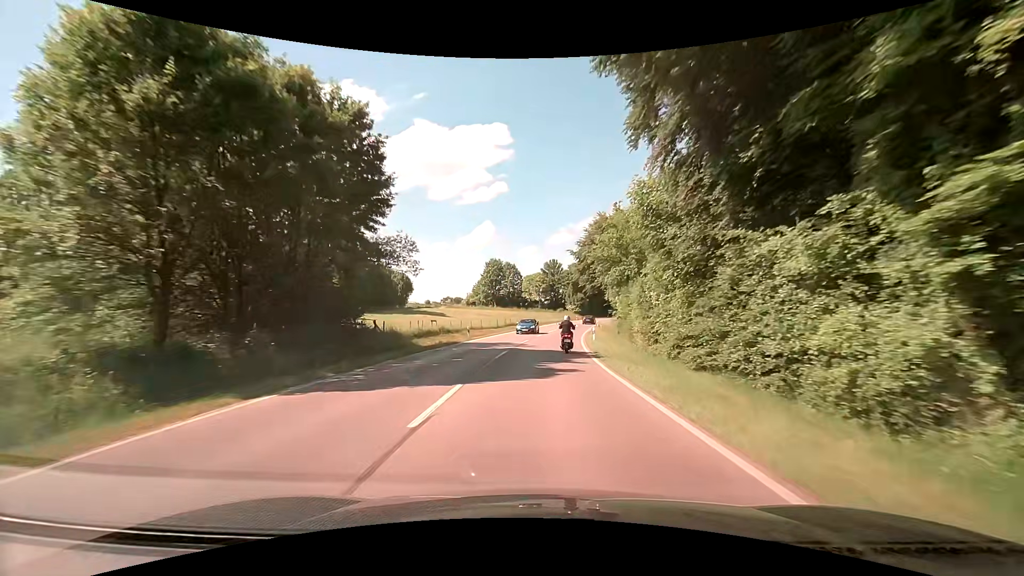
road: secondary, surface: asphalt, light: Day
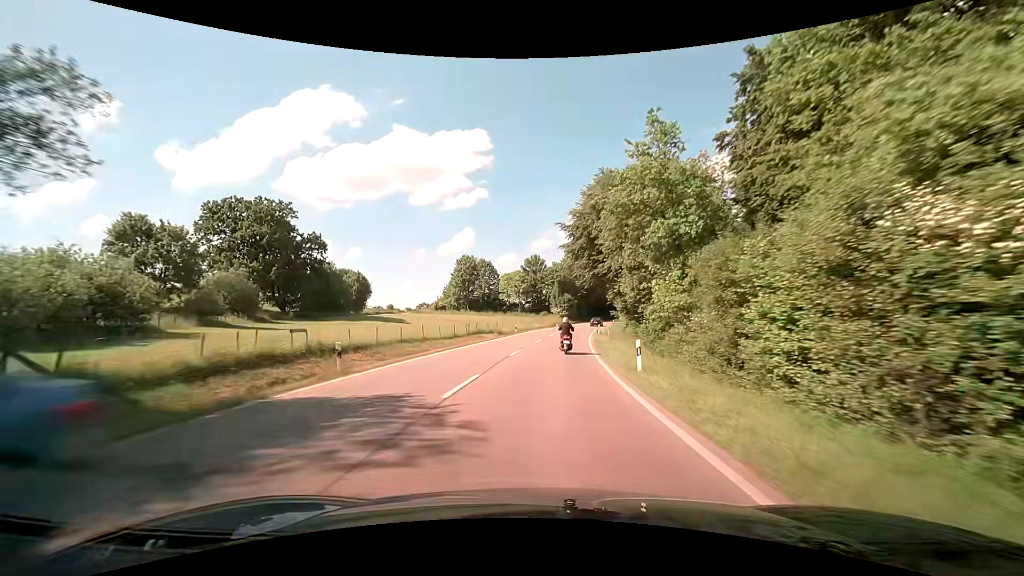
(+0.4, +21.1) m; +1°
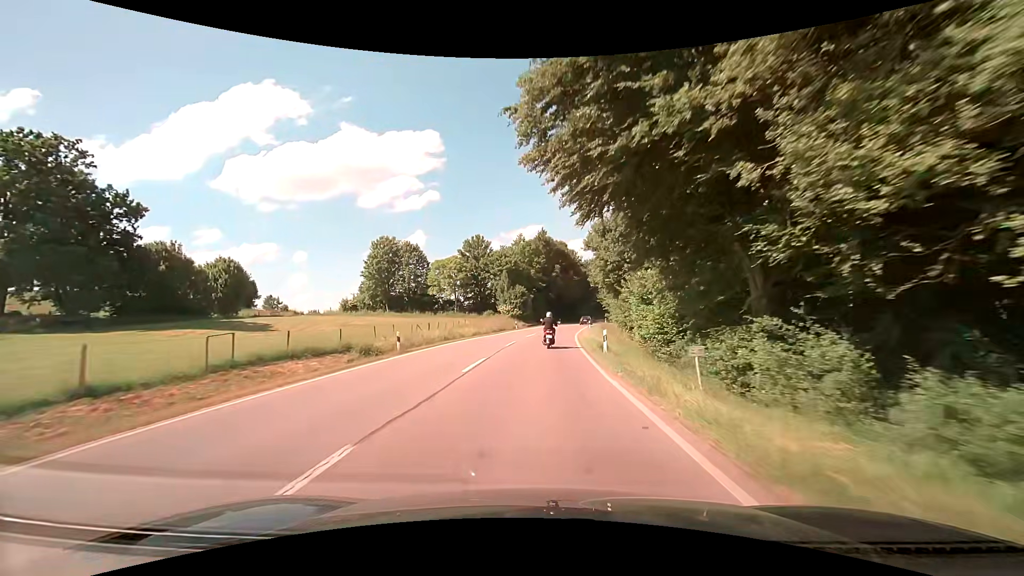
(+2.0, +31.8) m; +6°
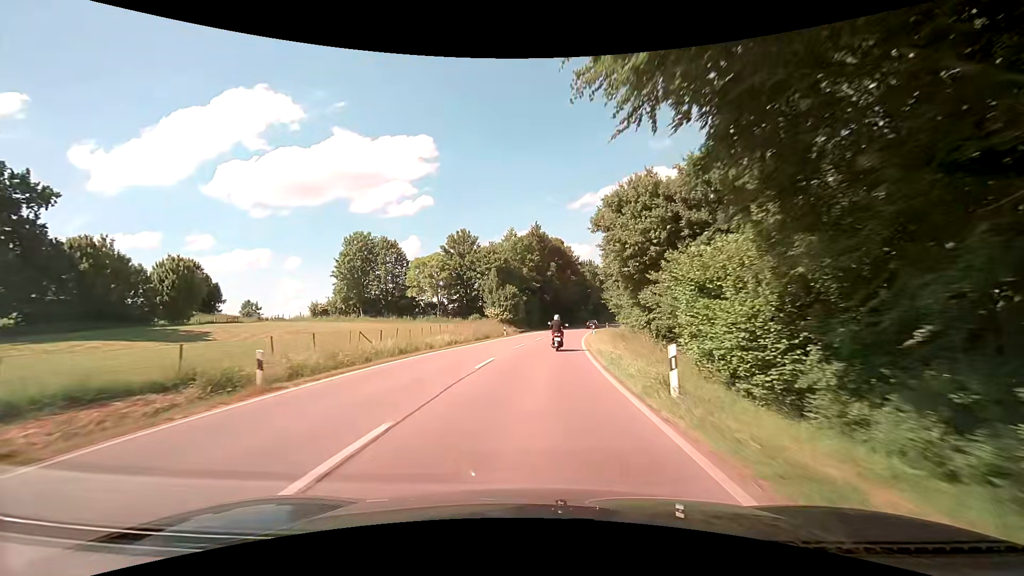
(+0.1, +10.6) m; +1°
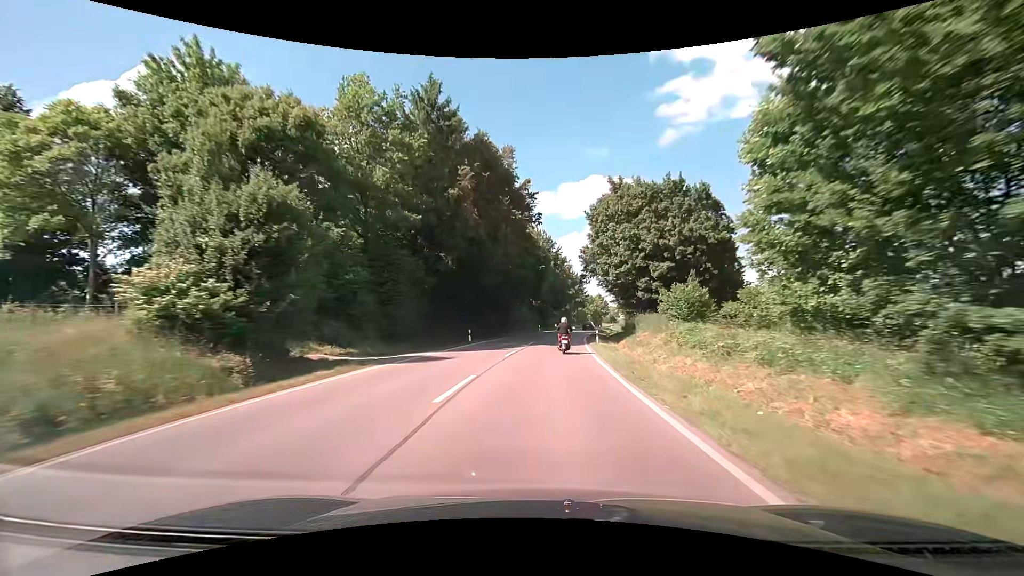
(+2.6, +54.2) m; +6°
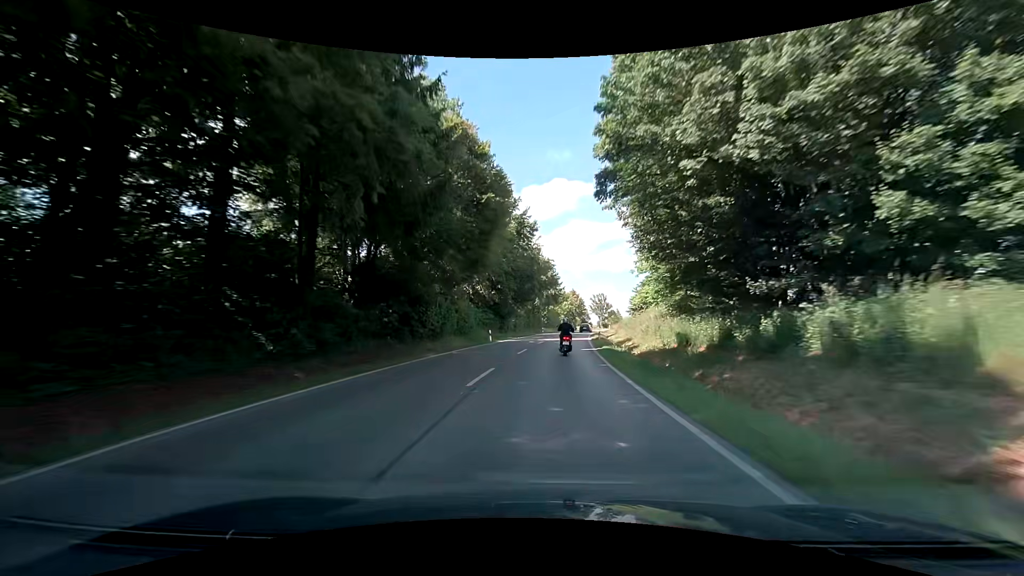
(+1.5, +33.5) m; +5°
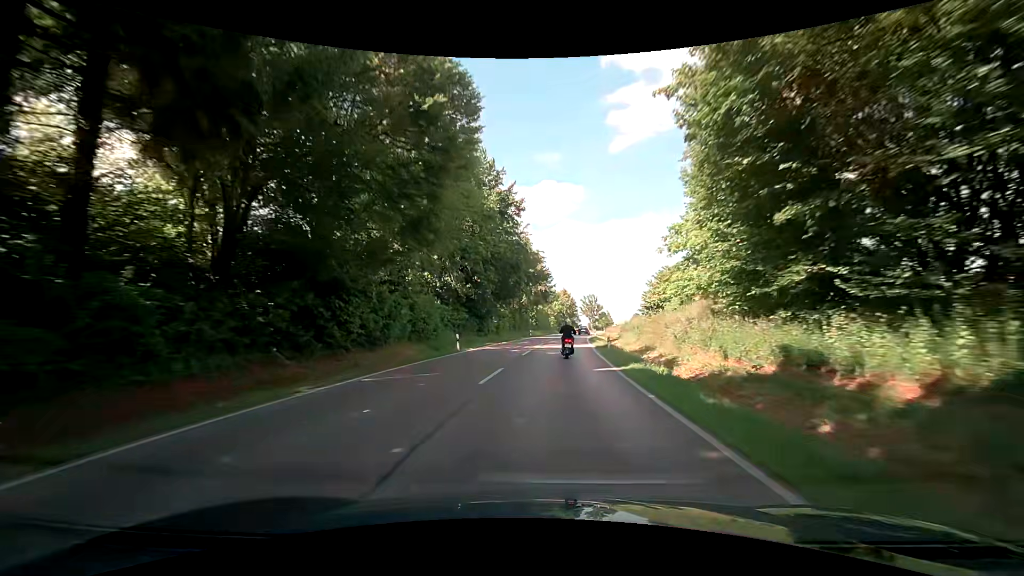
(+0.1, +11.3) m; 0°
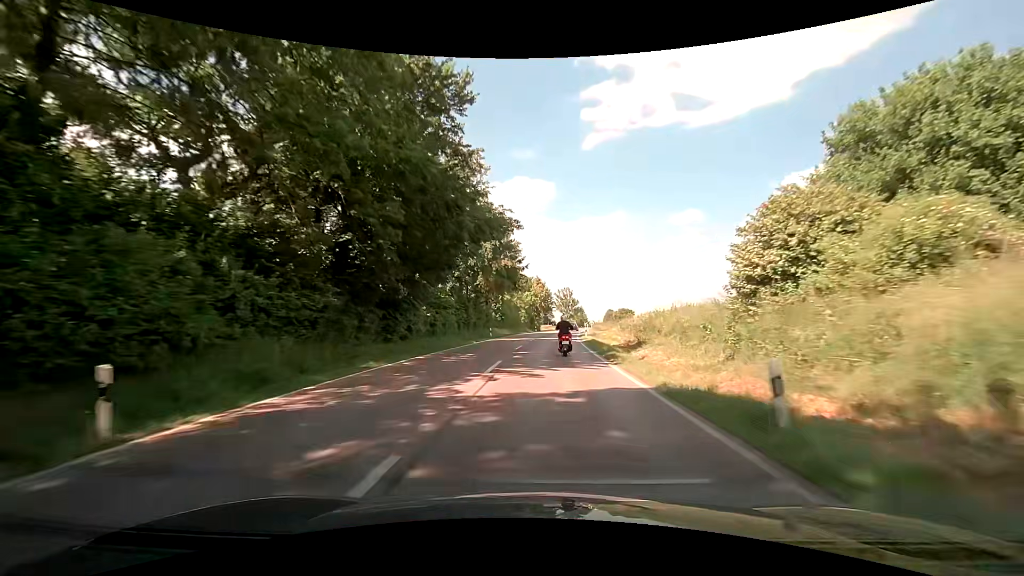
(+0.8, +22.6) m; +4°
(0, +10) (0, +20) (+1, +30) (+2, +40) (+2, +50) (+3, +60) (+4, +70) (+5, +80) (+6, +90) (+7, +100) m
